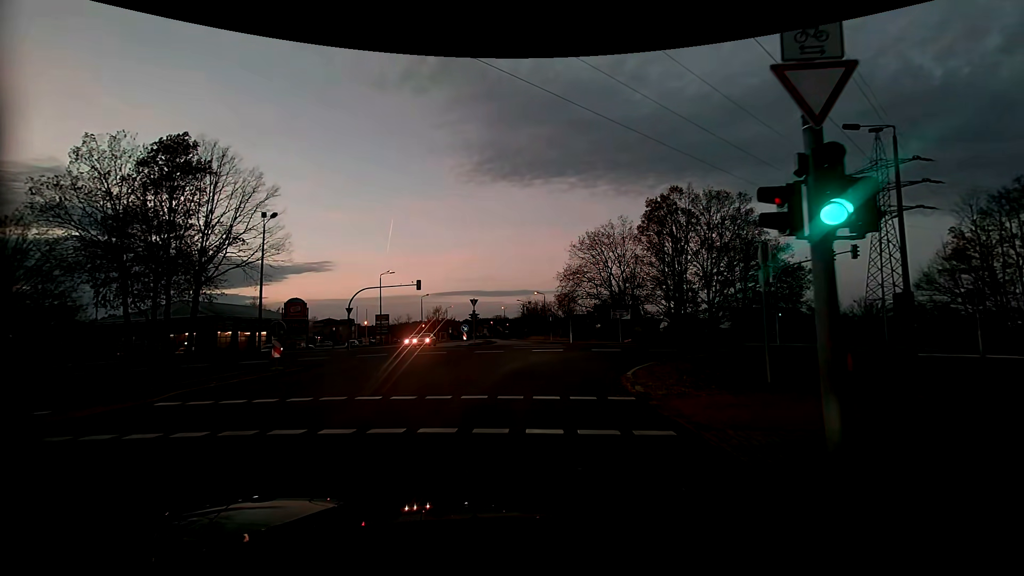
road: tertiary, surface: asphalt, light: Dusk
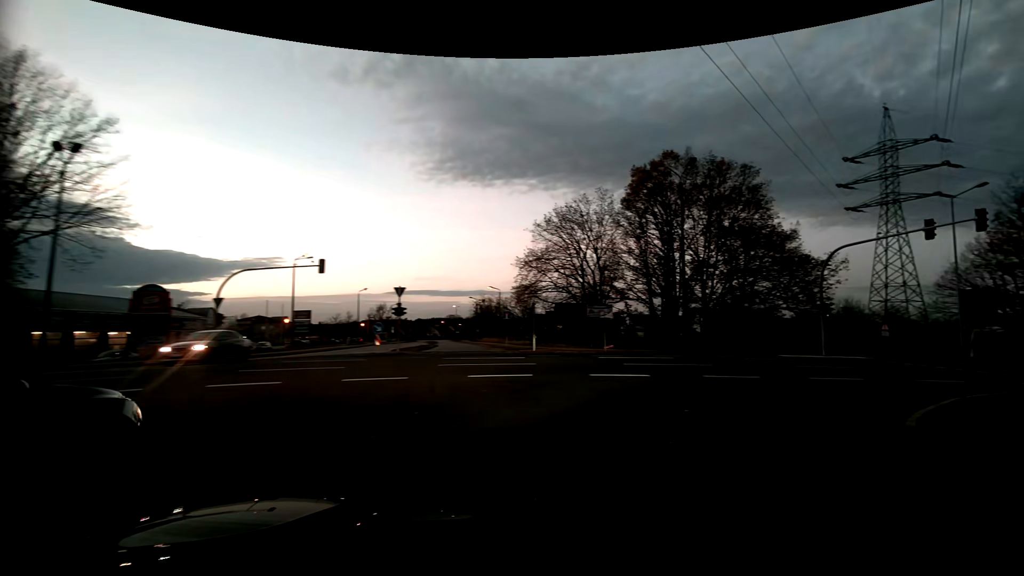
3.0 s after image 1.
(-0.2, +14.1) m; +4°
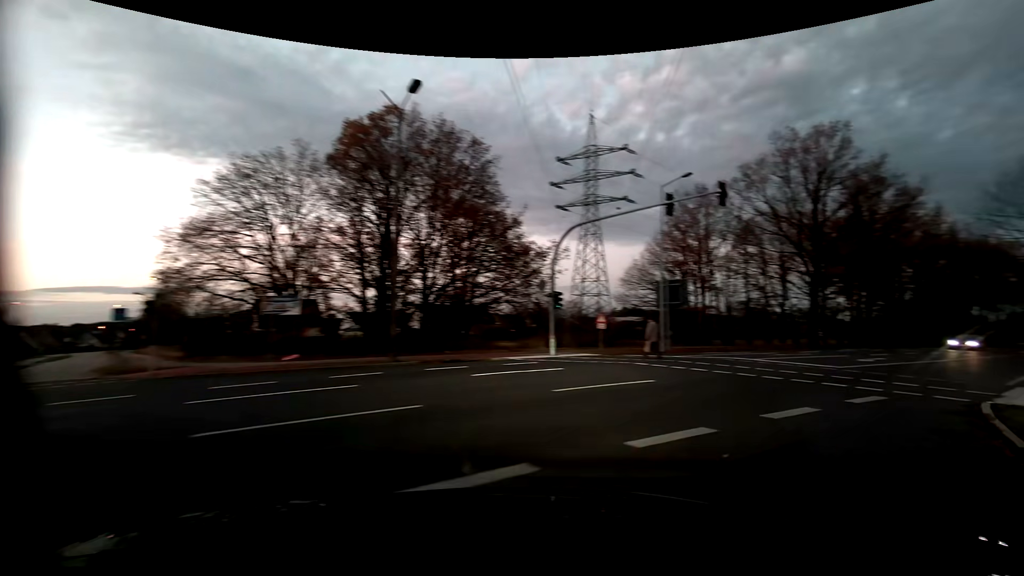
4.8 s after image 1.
(+2.5, +9.9) m; +31°
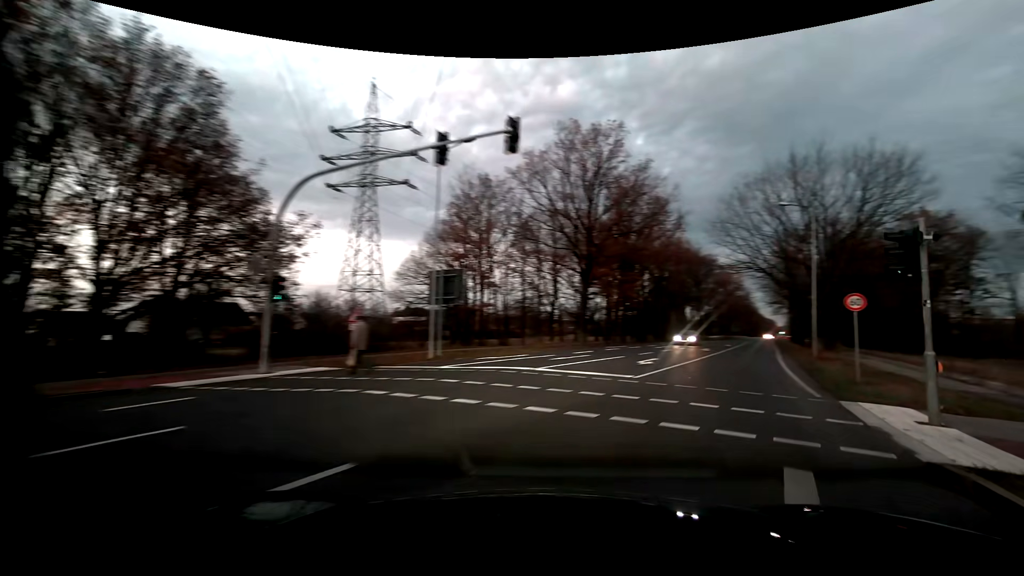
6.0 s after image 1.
(+1.6, +7.2) m; +24°
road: primary
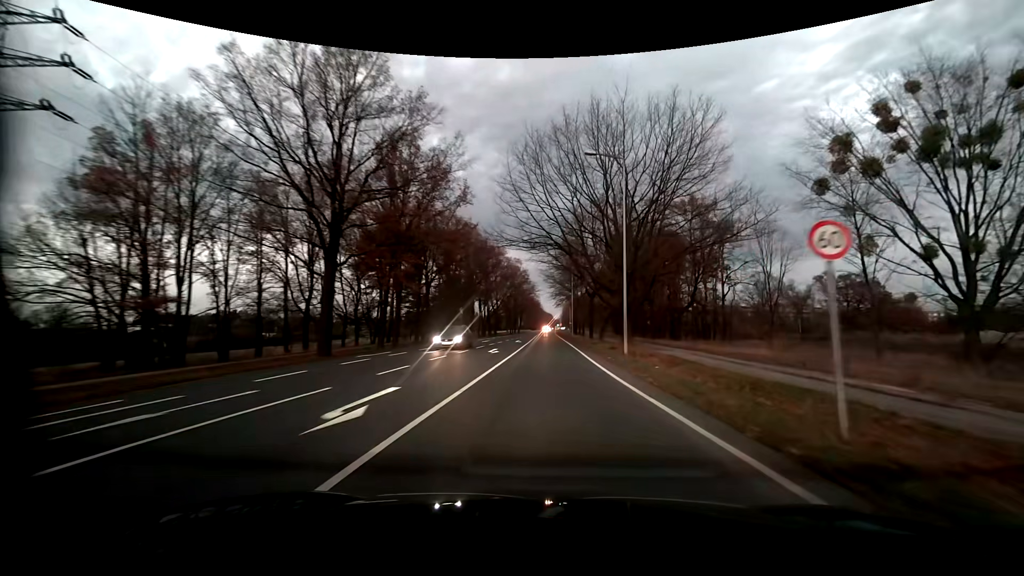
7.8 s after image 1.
(+3.7, +13.4) m; +24°
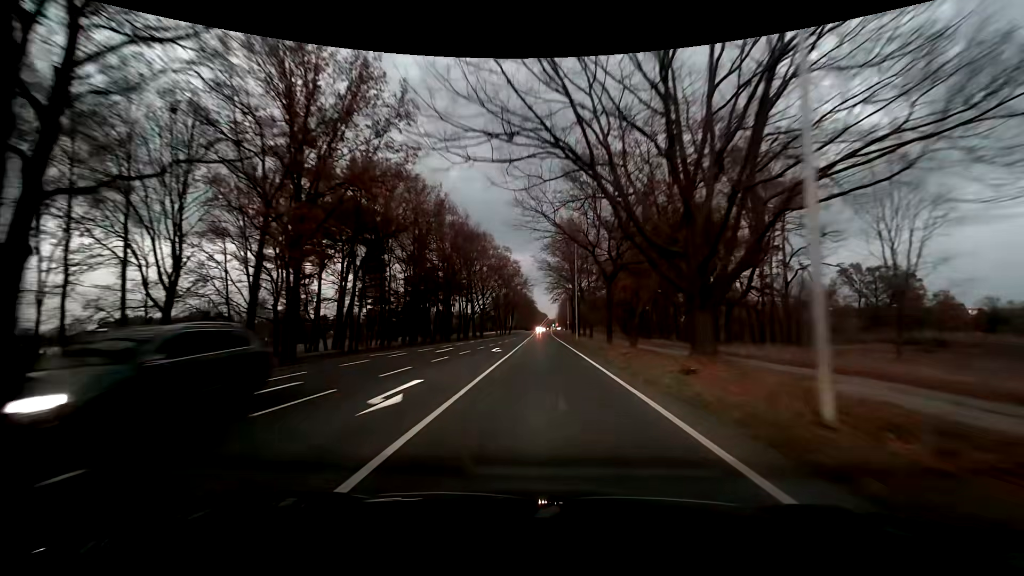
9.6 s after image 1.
(+0.2, +19.1) m; 0°
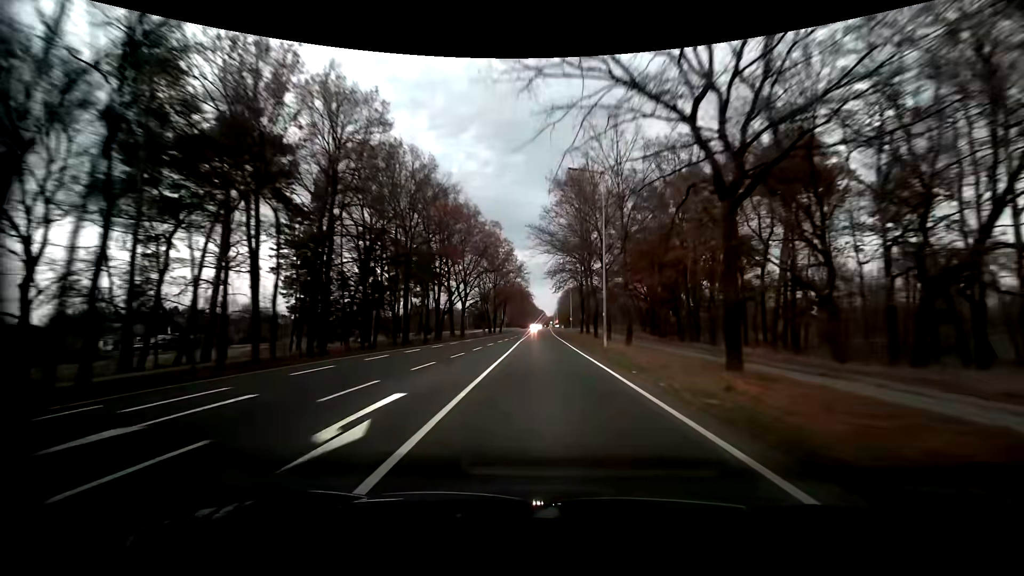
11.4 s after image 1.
(-0.1, +23.4) m; 0°
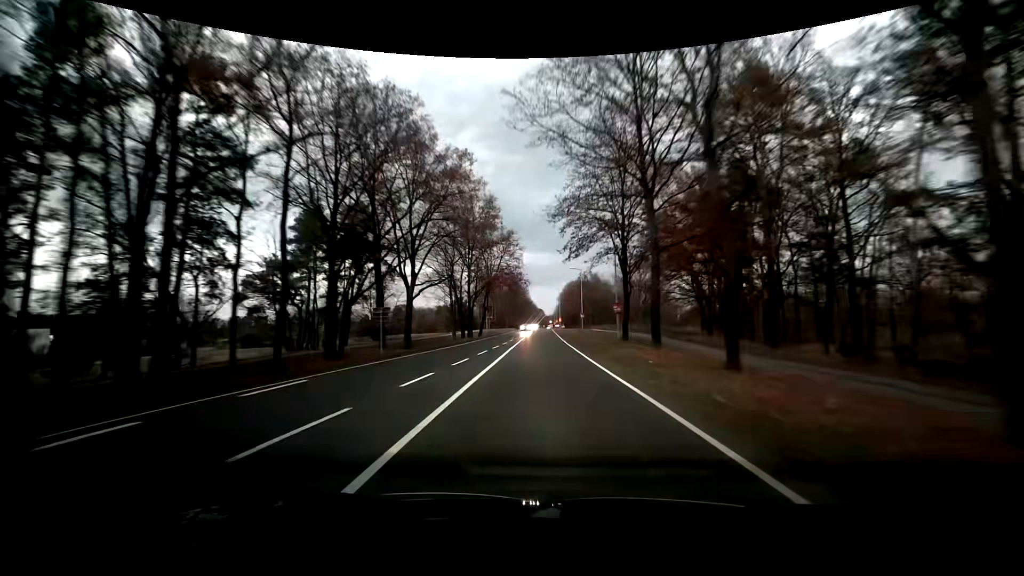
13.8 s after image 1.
(+0.1, +34.0) m; 0°
(0, +10) (0, +20) (0, +30) (0, +40) (+1, +50) (+1, +60) (+1, +70) (+1, +80) (+1, +90) (+2, +100) m
